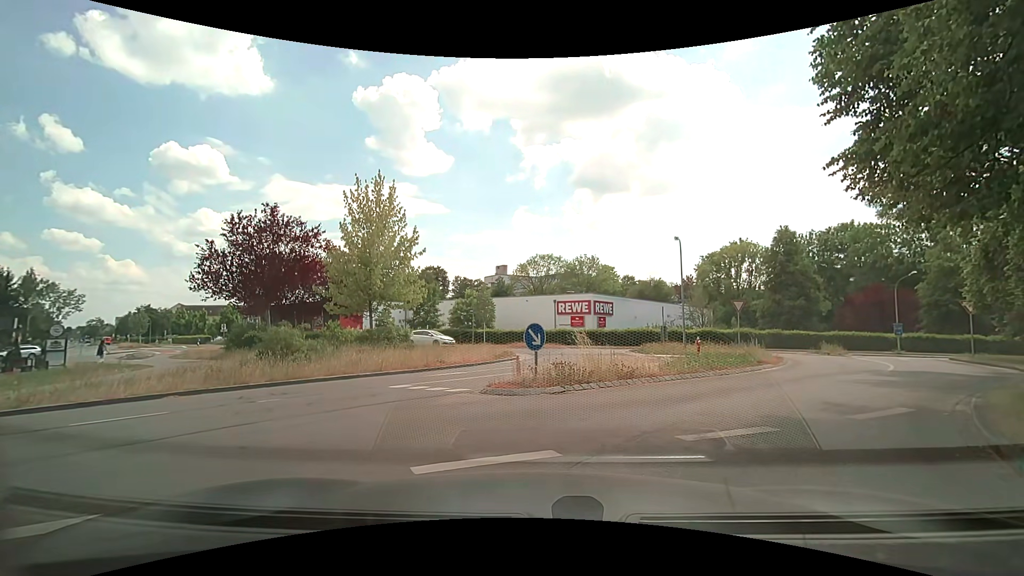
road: residential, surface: asphalt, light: Day
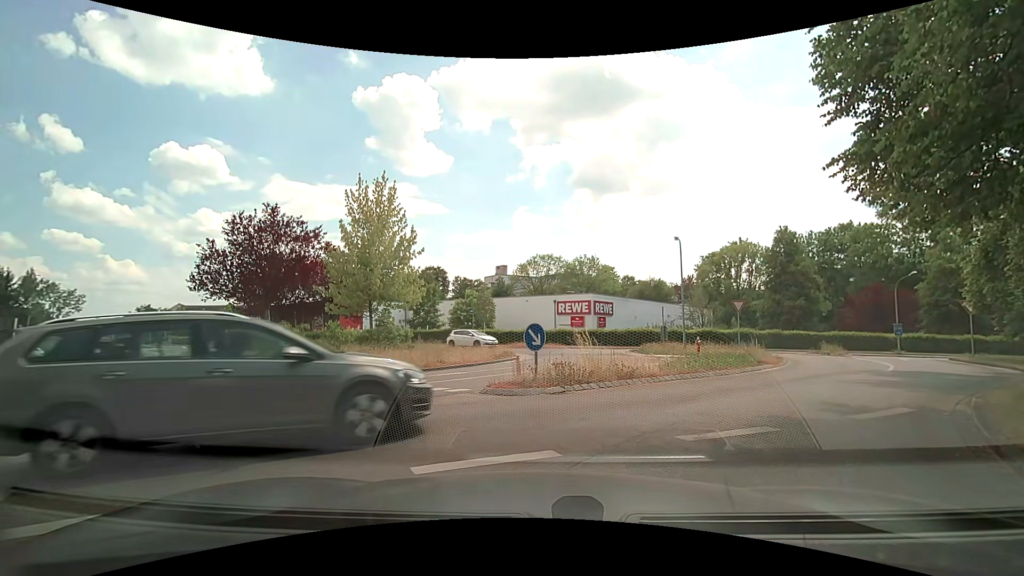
(0.0, 0.0) m; 0°
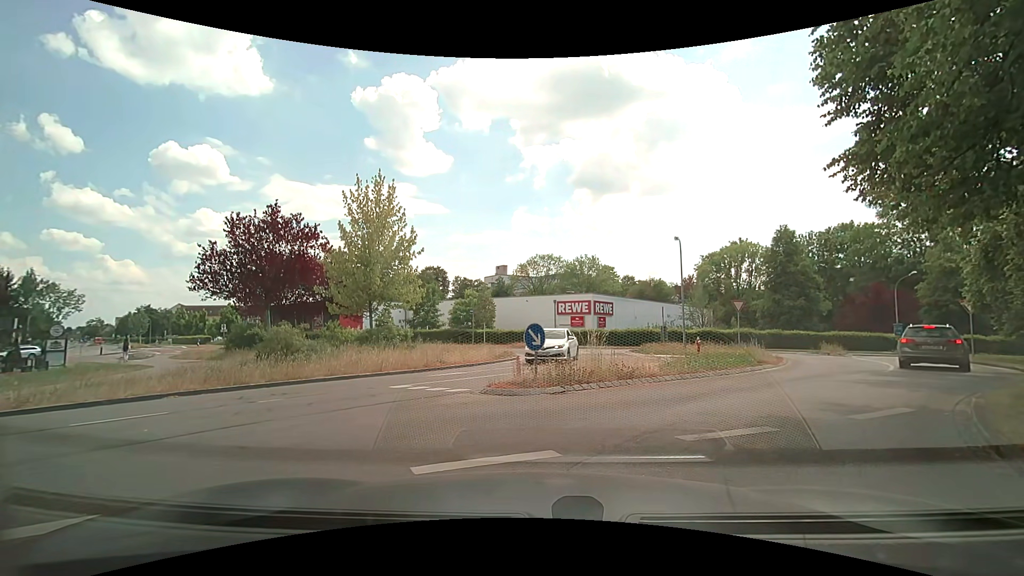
(0.0, 0.0) m; 0°
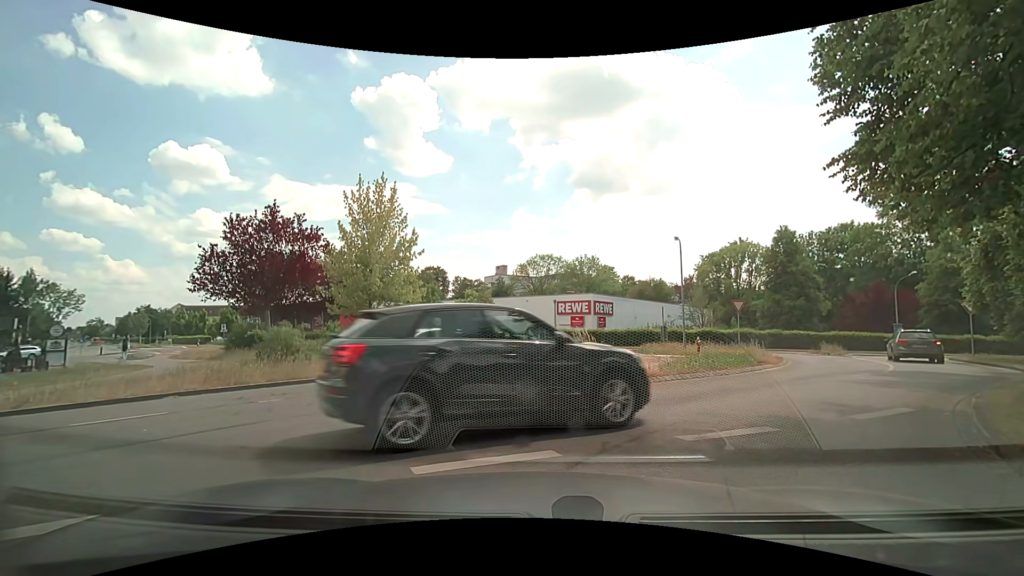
(0.0, 0.0) m; 0°
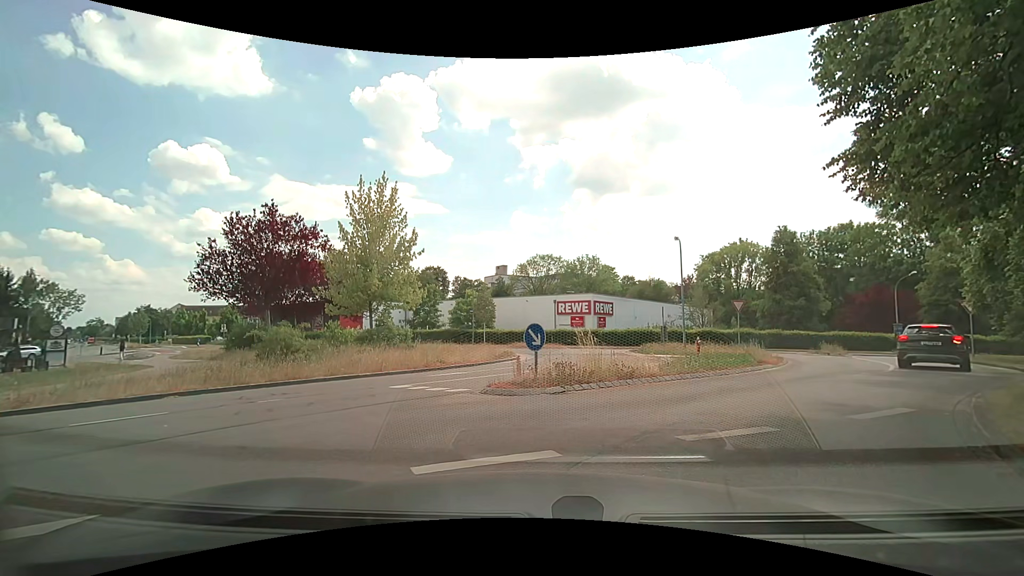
(0.0, 0.0) m; 0°
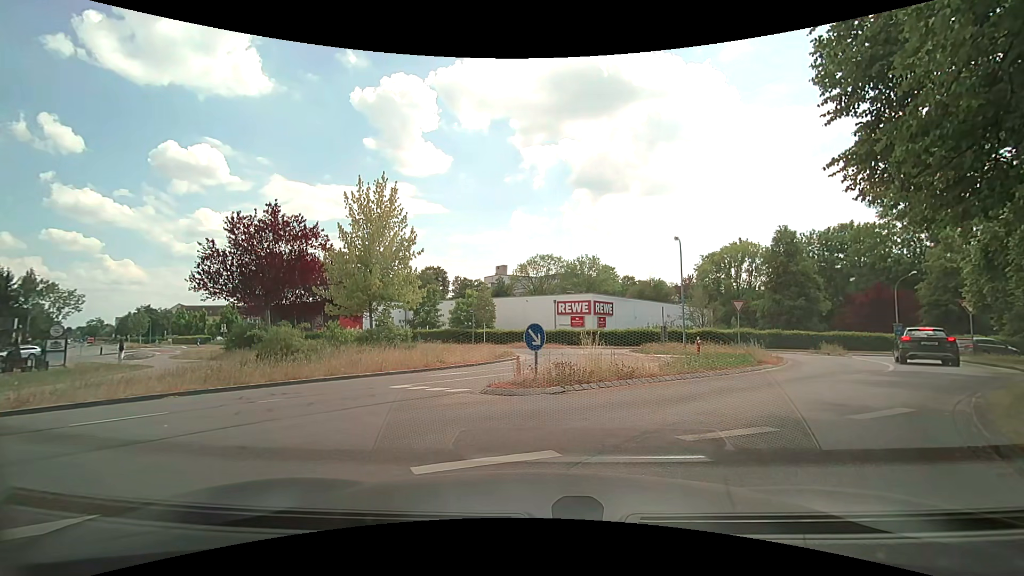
(0.0, 0.0) m; 0°
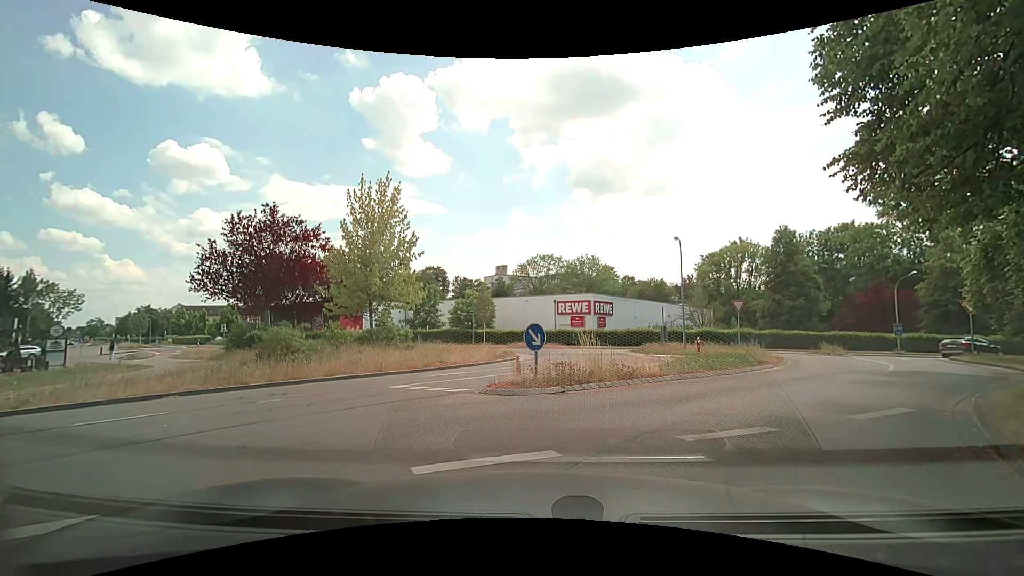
(0.0, 0.0) m; 0°
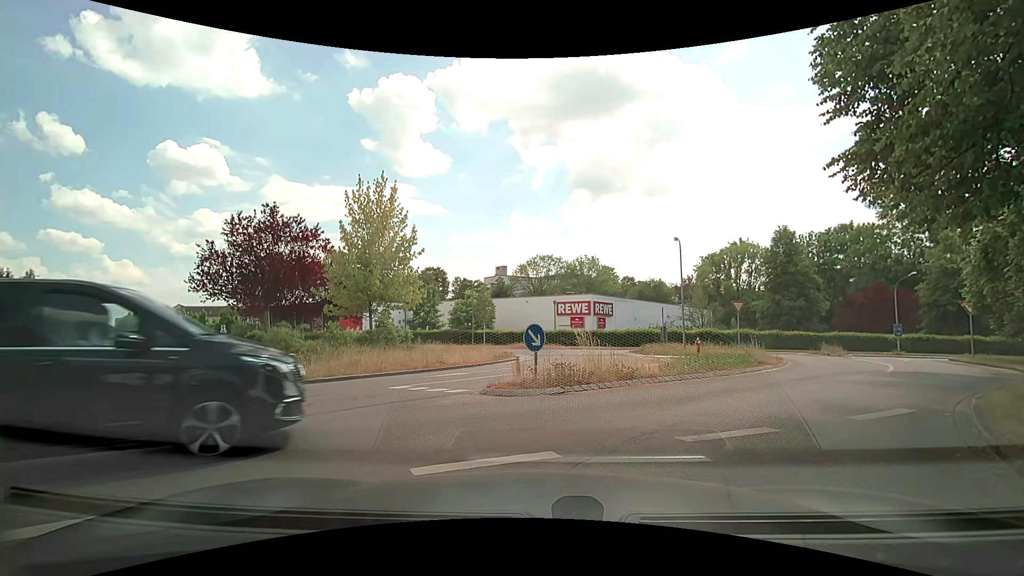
(0.0, 0.0) m; 0°
